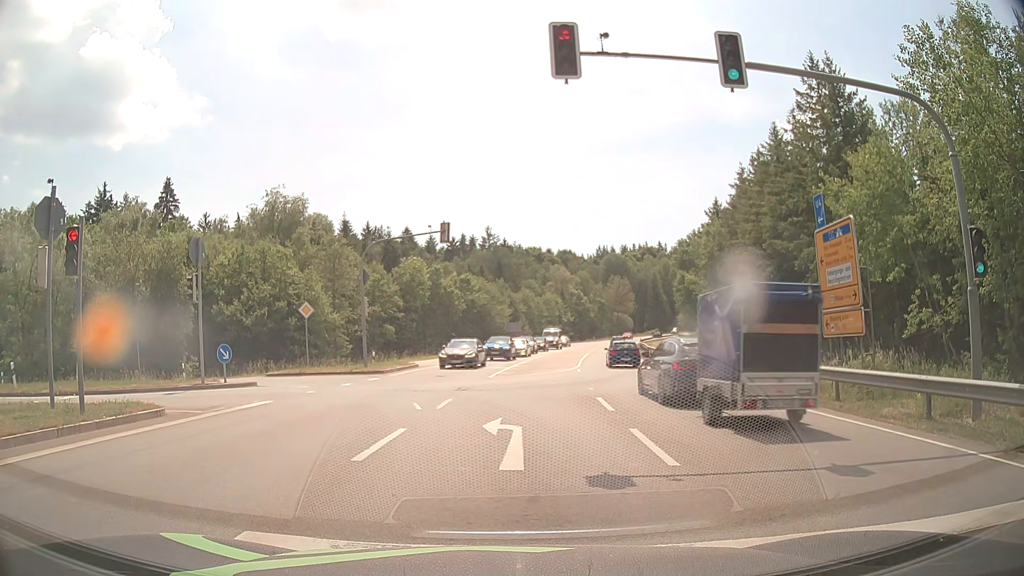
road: secondary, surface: asphalt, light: Day
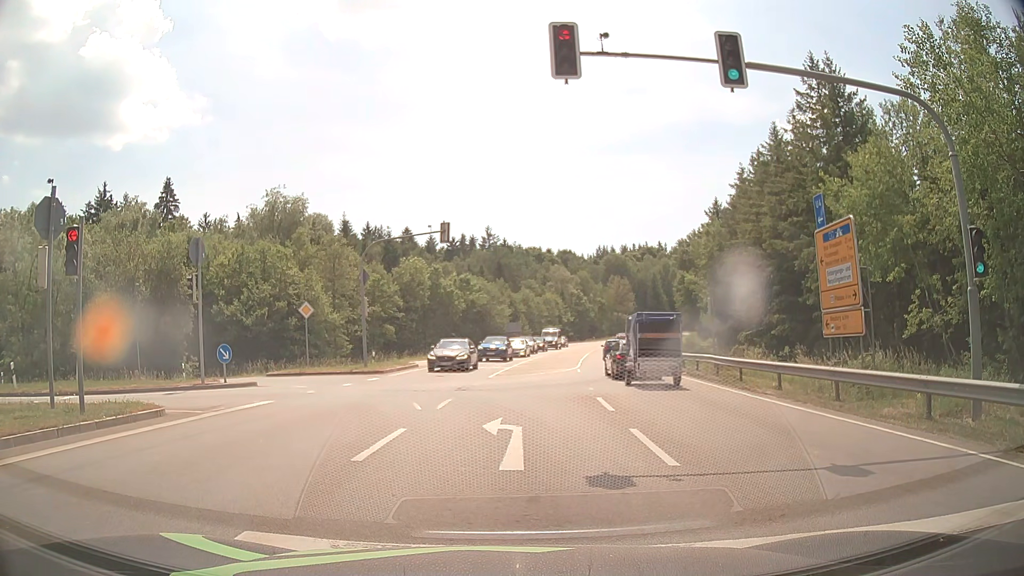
(0.0, 0.0) m; 0°
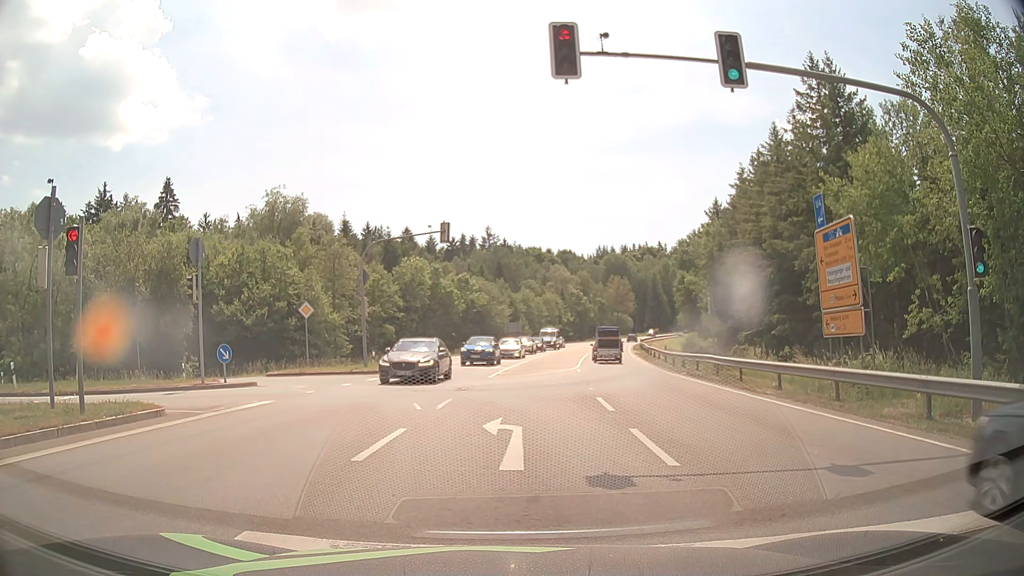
(0.0, 0.0) m; 0°
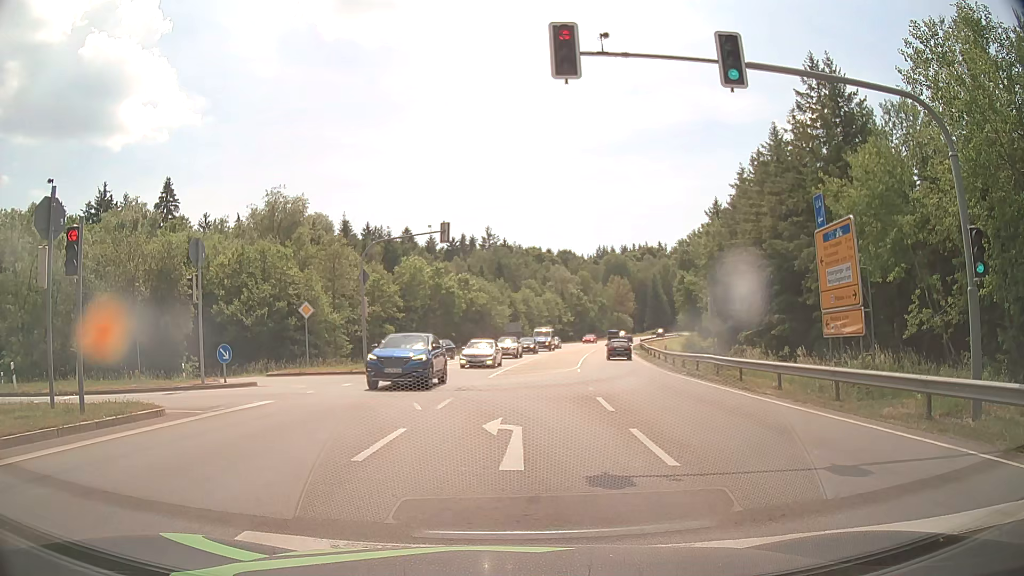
(0.0, 0.0) m; 0°
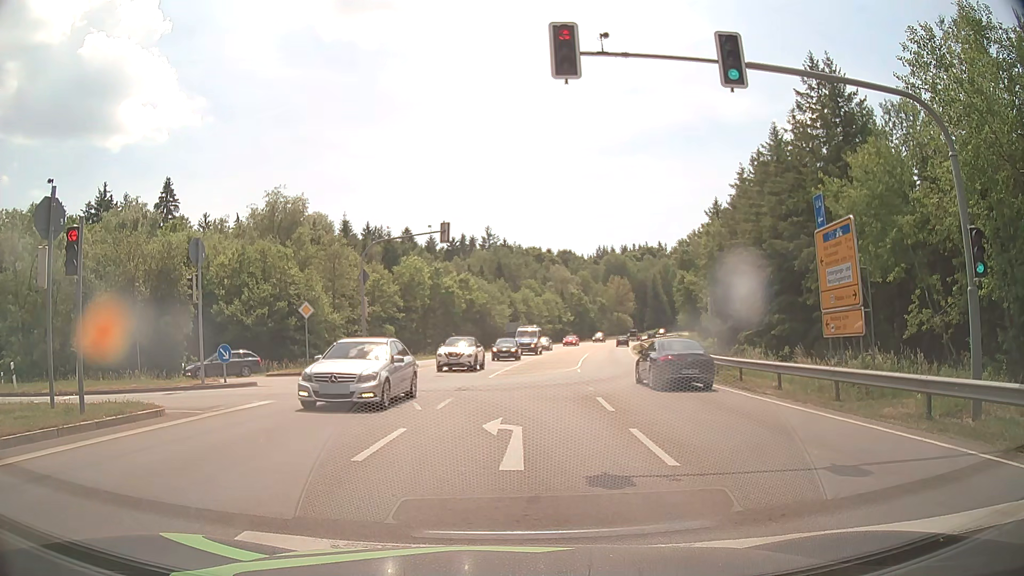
(0.0, 0.0) m; 0°
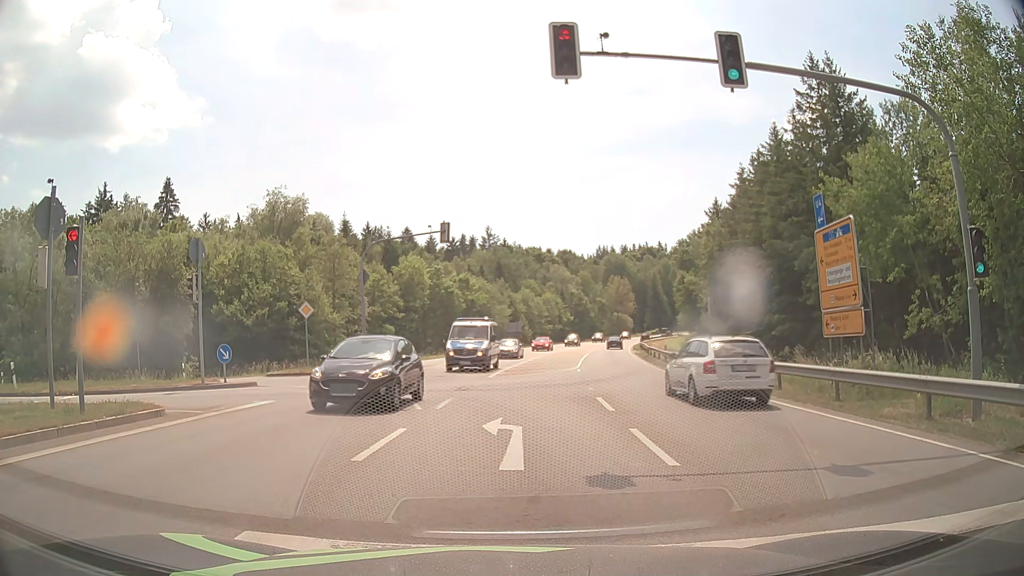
(0.0, 0.0) m; 0°
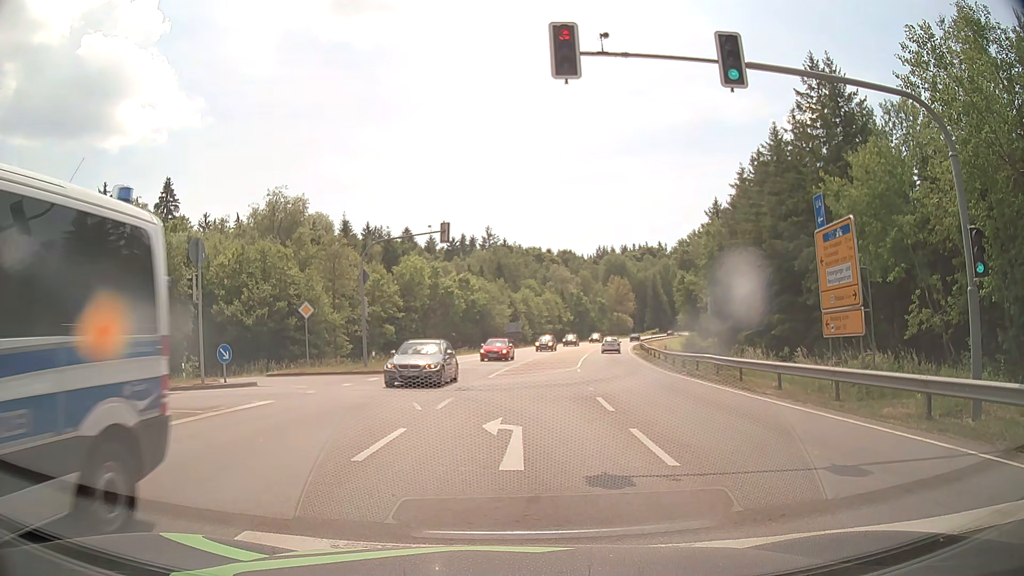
(0.0, 0.0) m; 0°
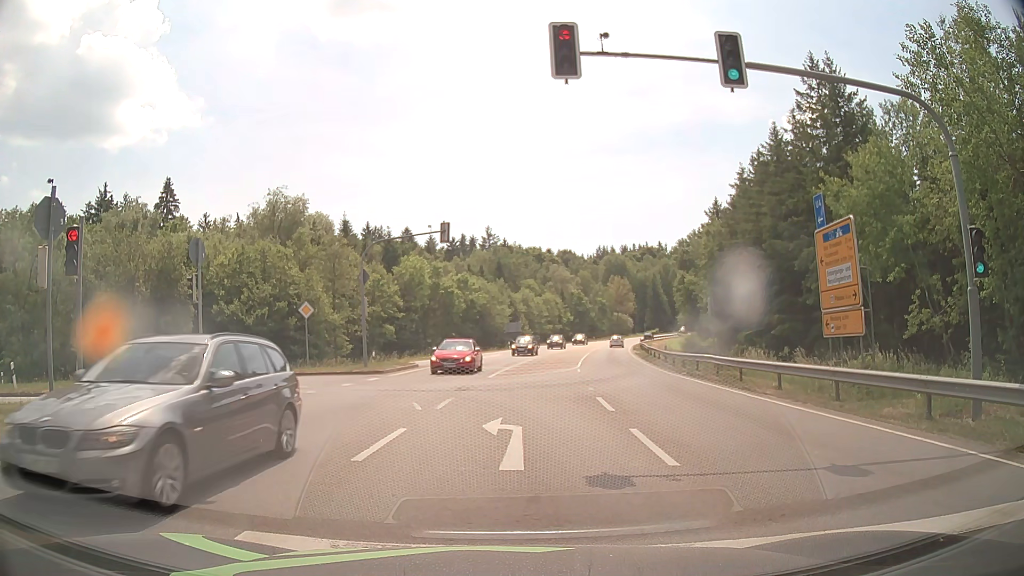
(0.0, 0.0) m; 0°
(0, +10) (-3, +19) (-10, +26) (-20, +29) (-30, +30) (-40, +31) (-49, +33) (-59, +37) (-68, +41) (-77, +45) m
